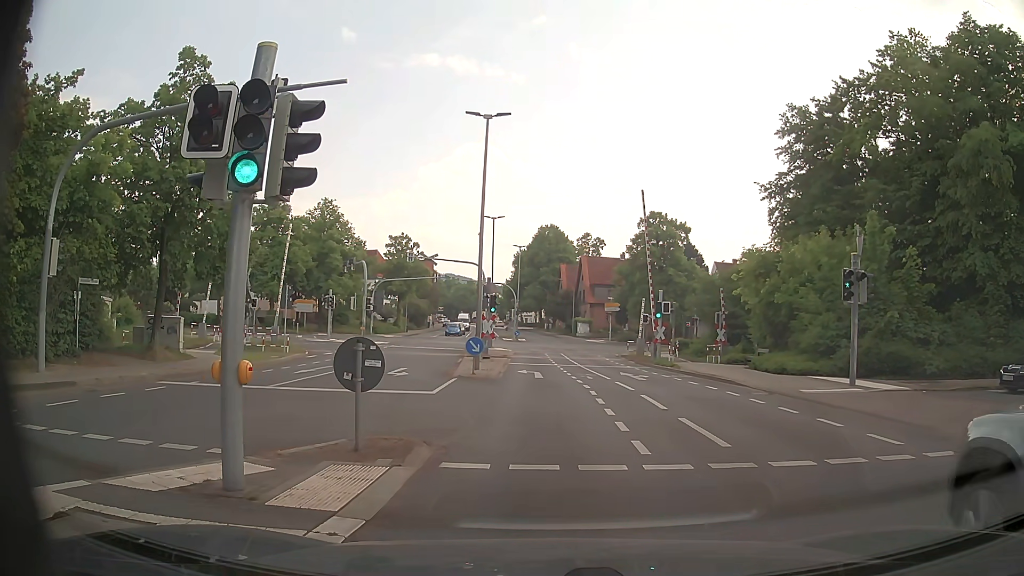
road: tertiary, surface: asphalt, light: Day
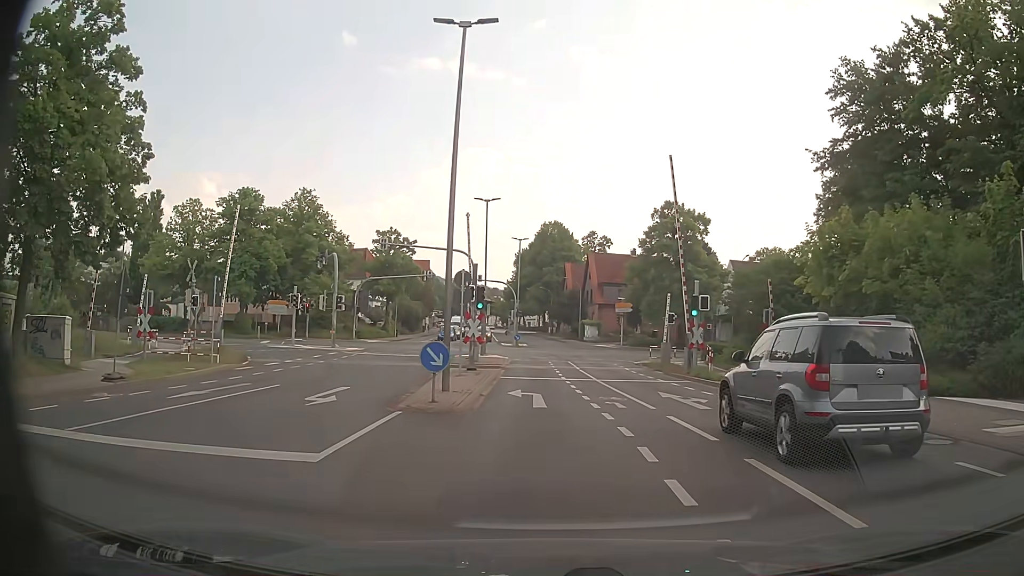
(-0.1, +8.9) m; -1°
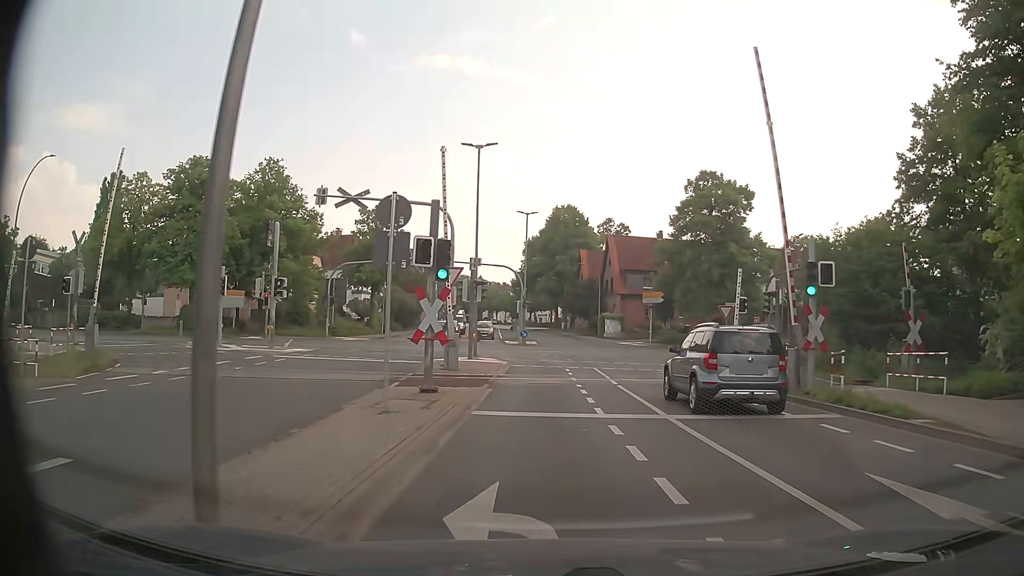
(-0.1, +12.3) m; -1°
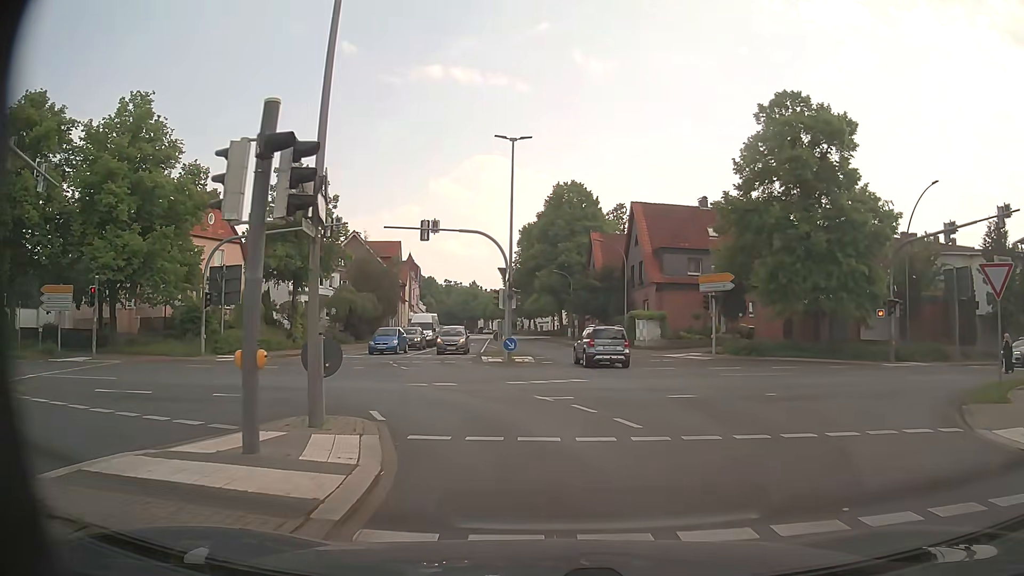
(-0.1, +21.6) m; +1°
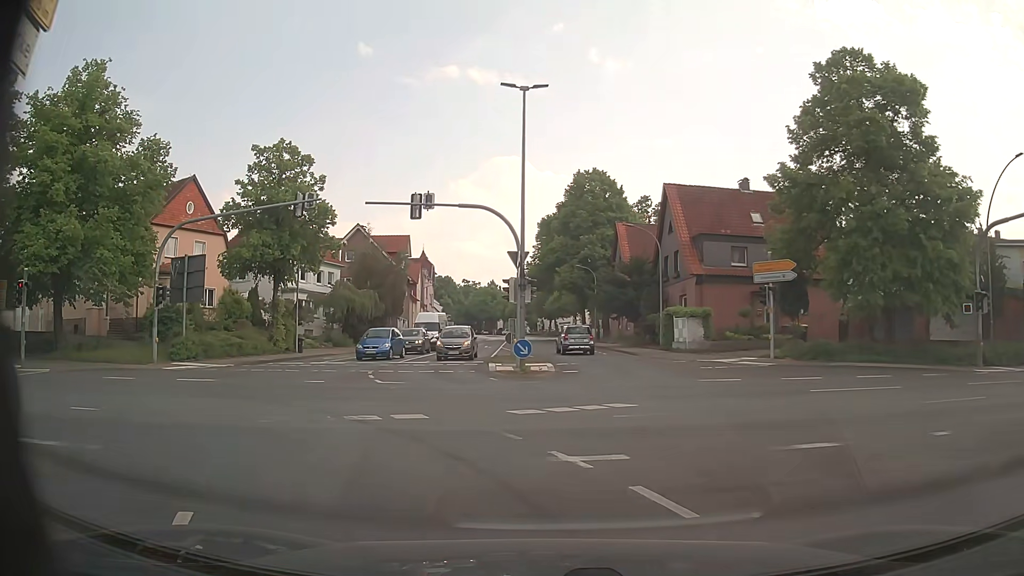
(-0.1, +6.6) m; -2°
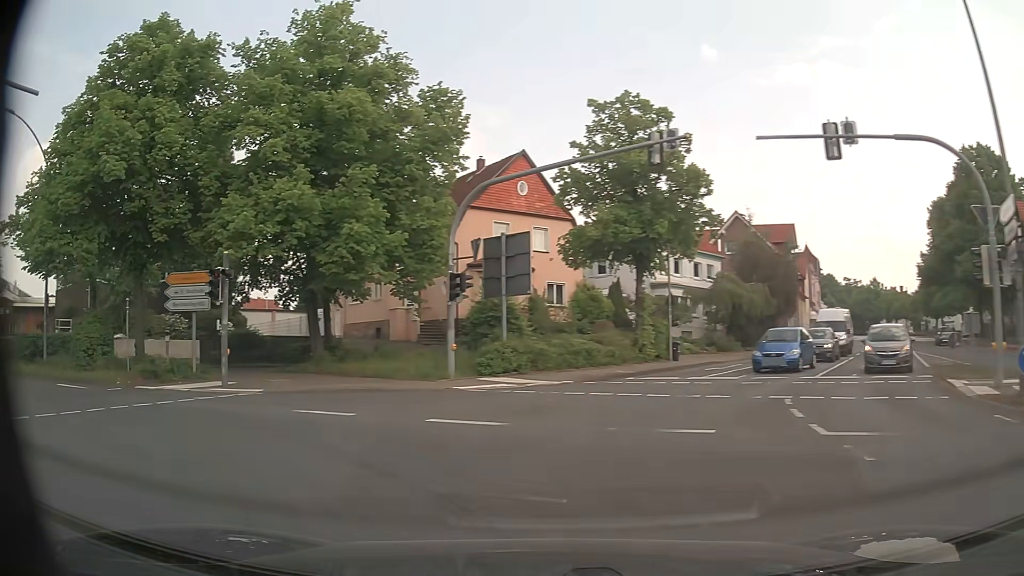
(-2.0, +9.2) m; -31°
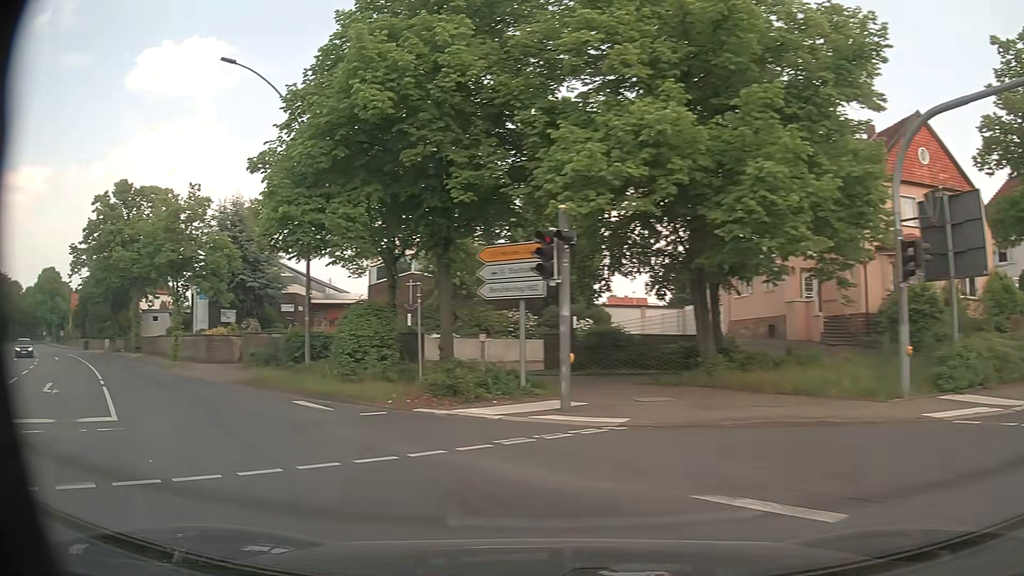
(-1.9, +6.8) m; -30°
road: primary
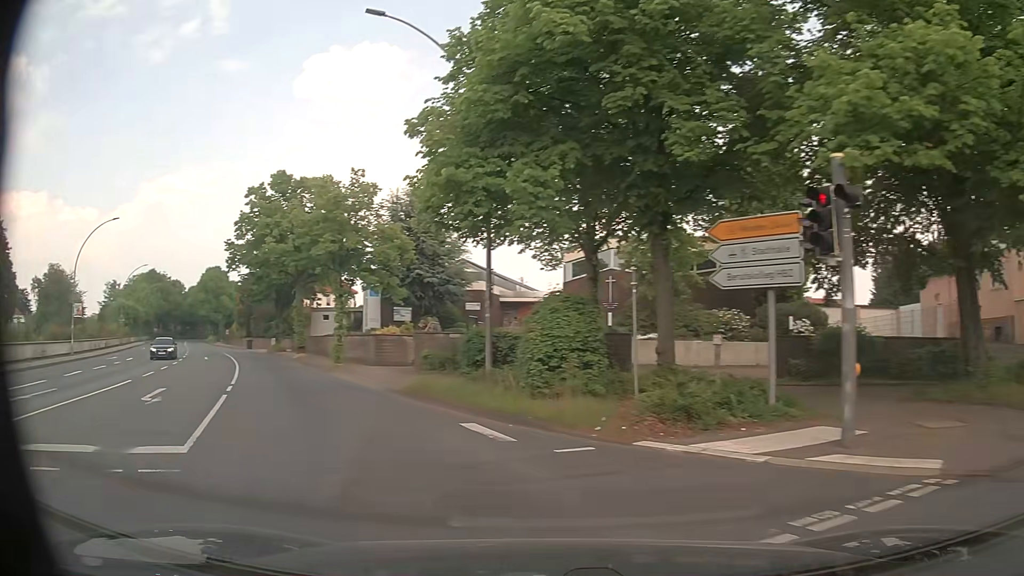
(-0.7, +3.9) m; -18°
(-3, +10) (-7, +19) (-12, +27) (-16, +36) (-21, +45) (-26, +54) (-32, +62) (-37, +70) (-43, +78) (-49, +86) m
